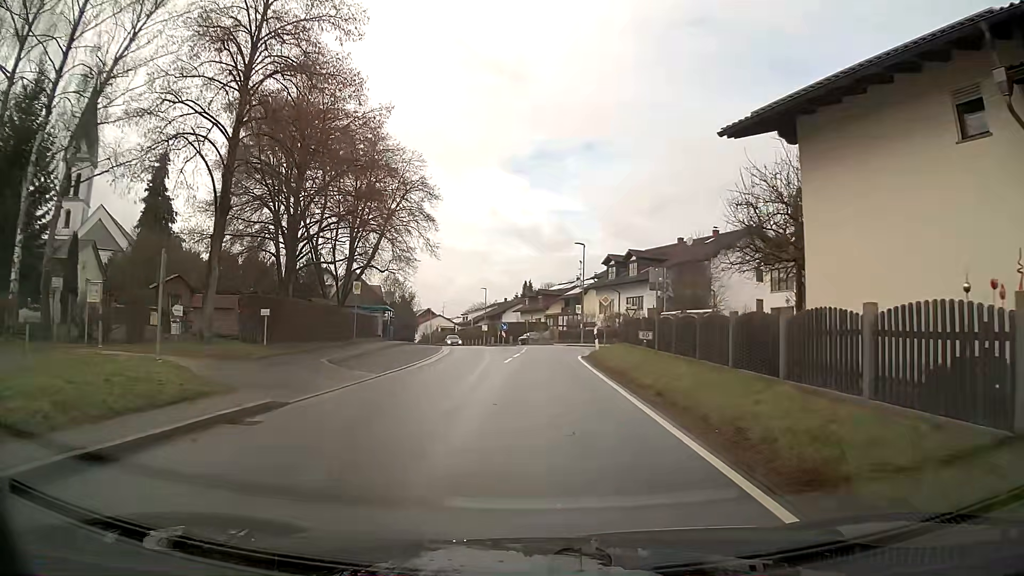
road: secondary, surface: asphalt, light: Day
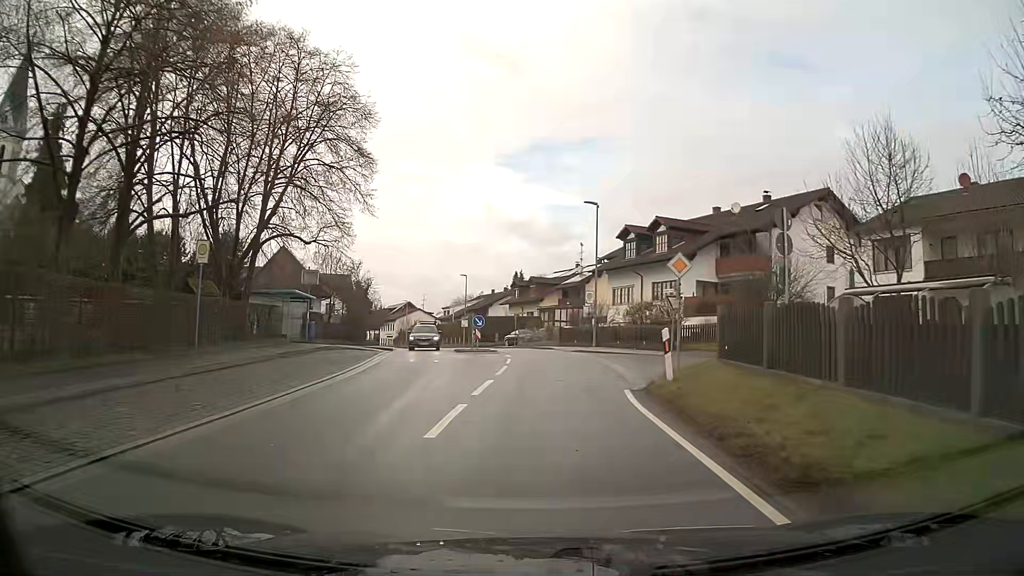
(+0.1, +17.0) m; +1°
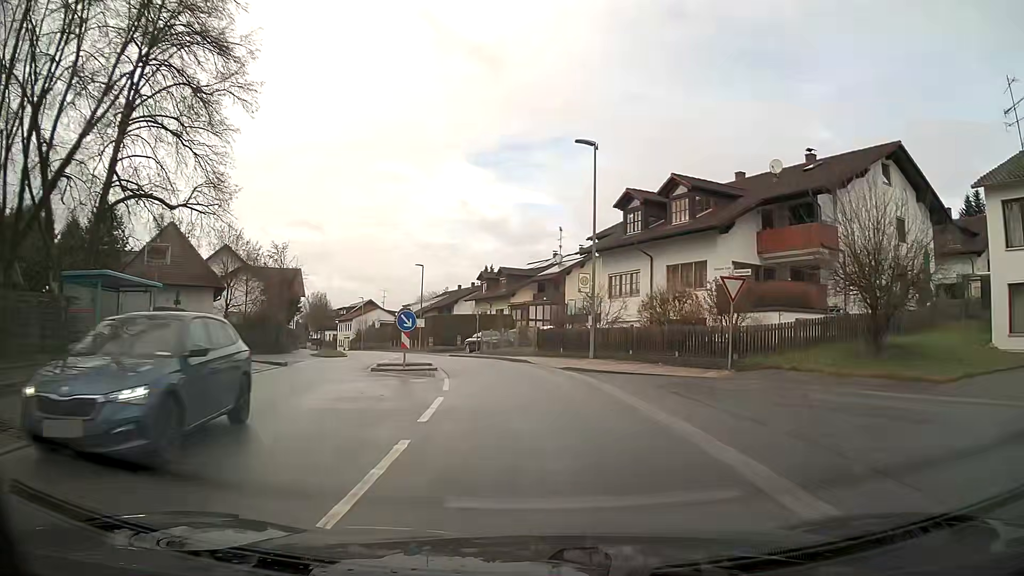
(+0.2, +13.0) m; +2°
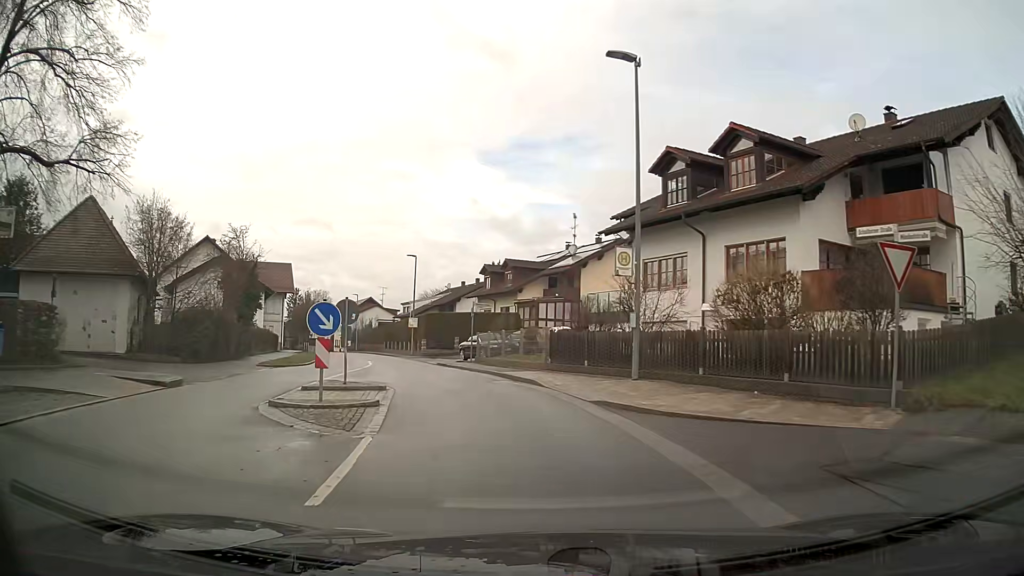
(-0.1, +8.7) m; -2°
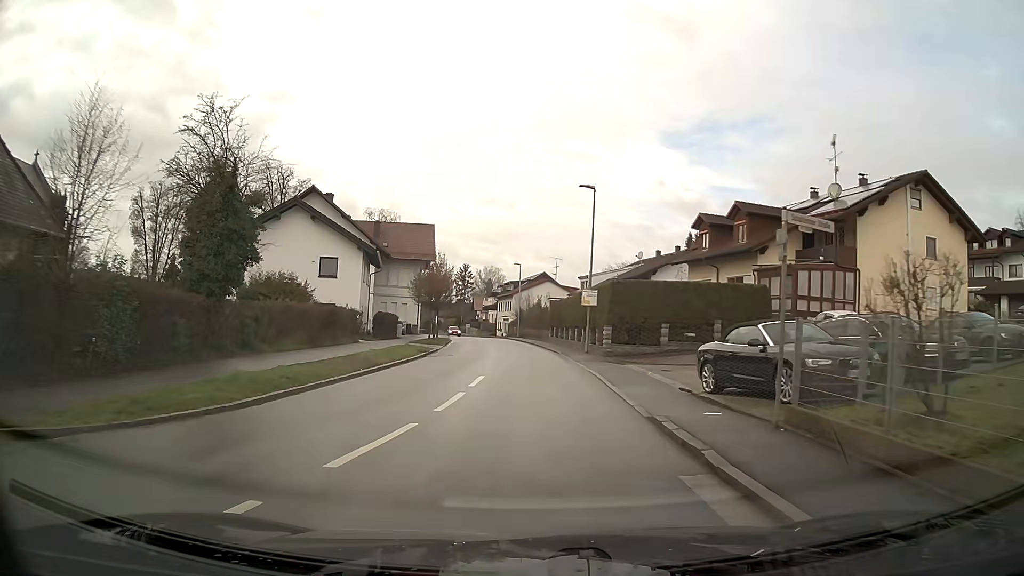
(-3.0, +22.1) m; -13°
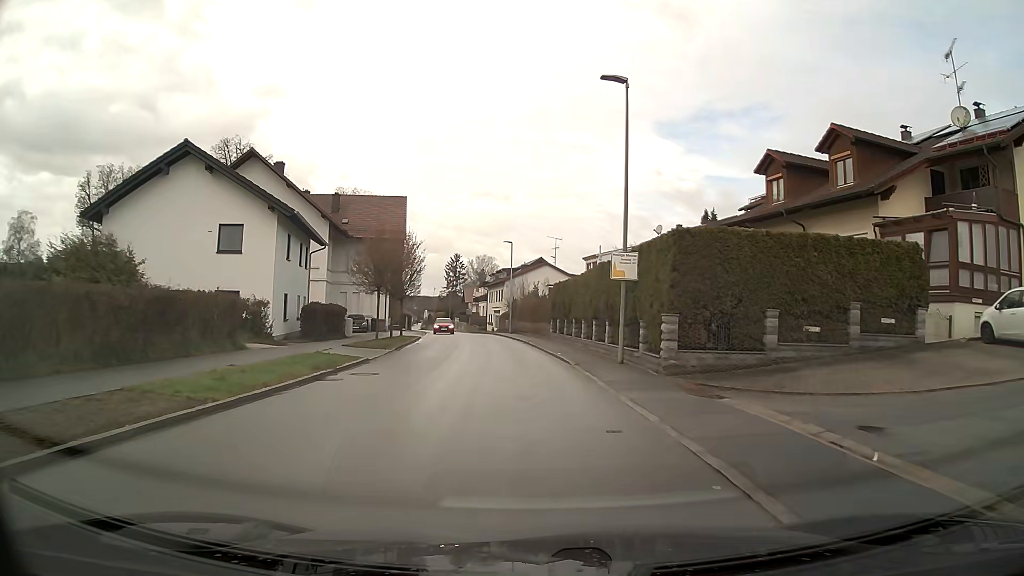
(0.0, +14.1) m; -1°
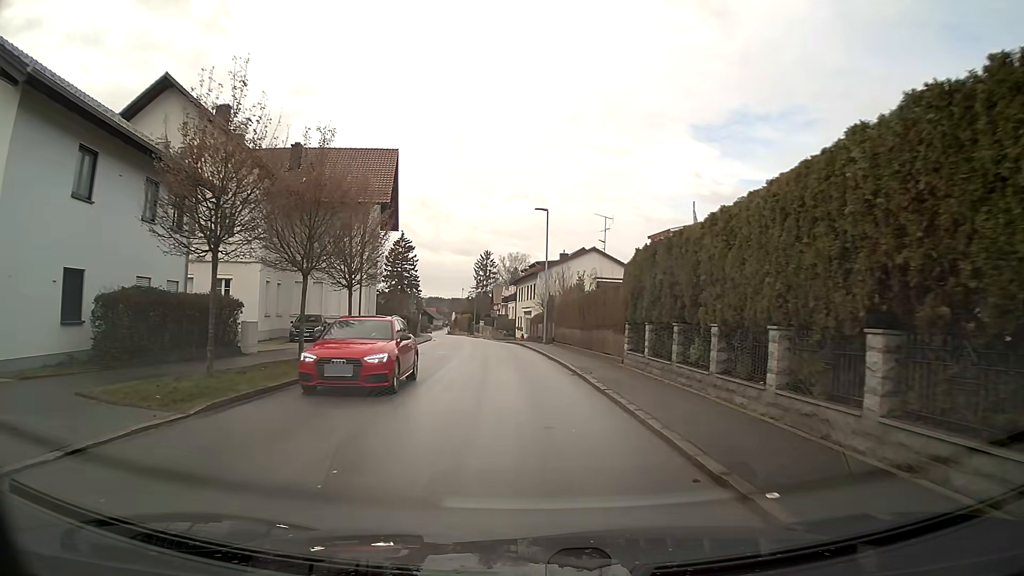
(-0.5, +19.1) m; -3°
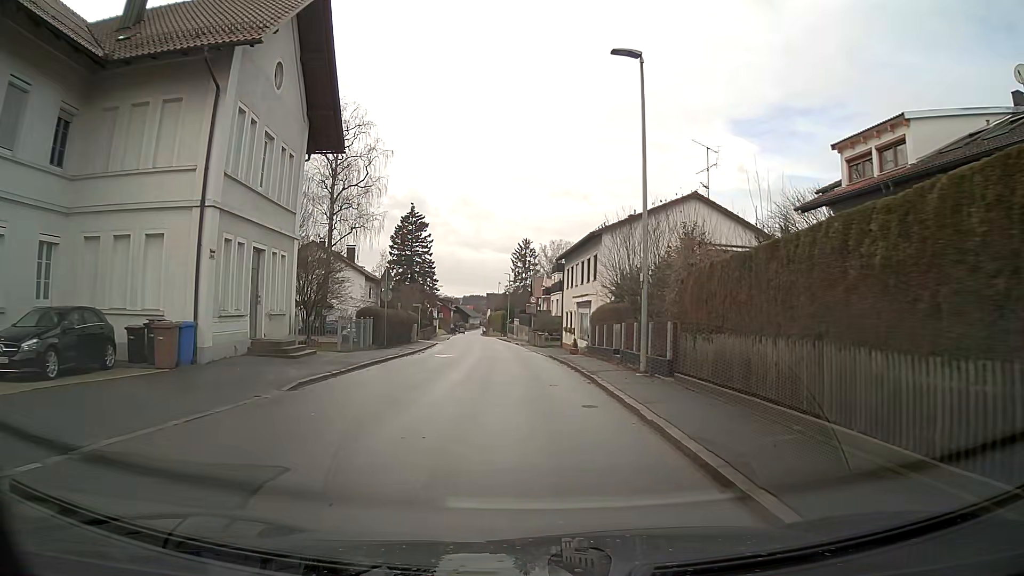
(-0.8, +23.8) m; -3°
(0, +10) (0, +20) (-1, +30) (-2, +40) (-2, +50) (-3, +60) (-4, +70) (-5, +80) (-6, +90) (-7, +100) m
